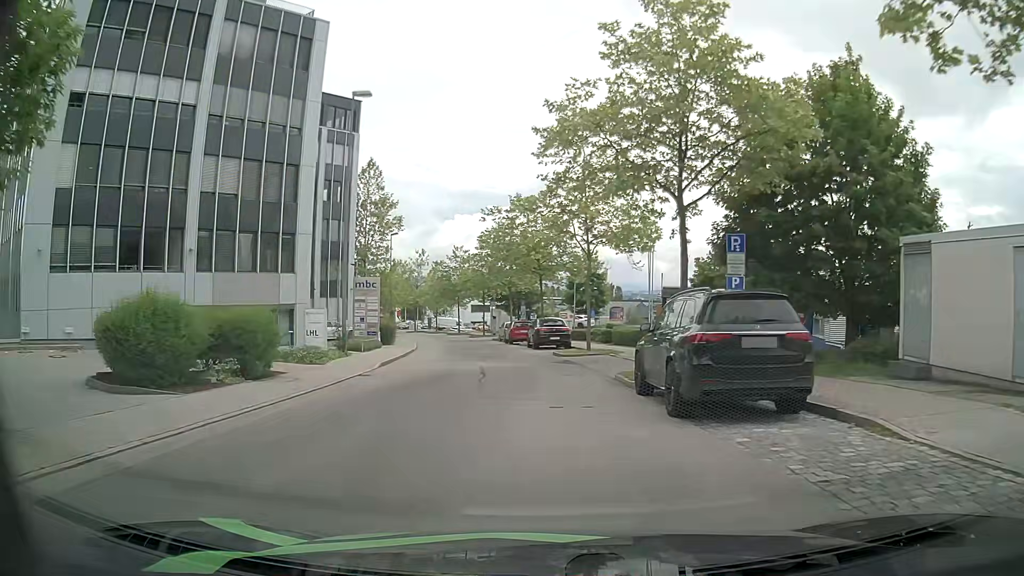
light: Day
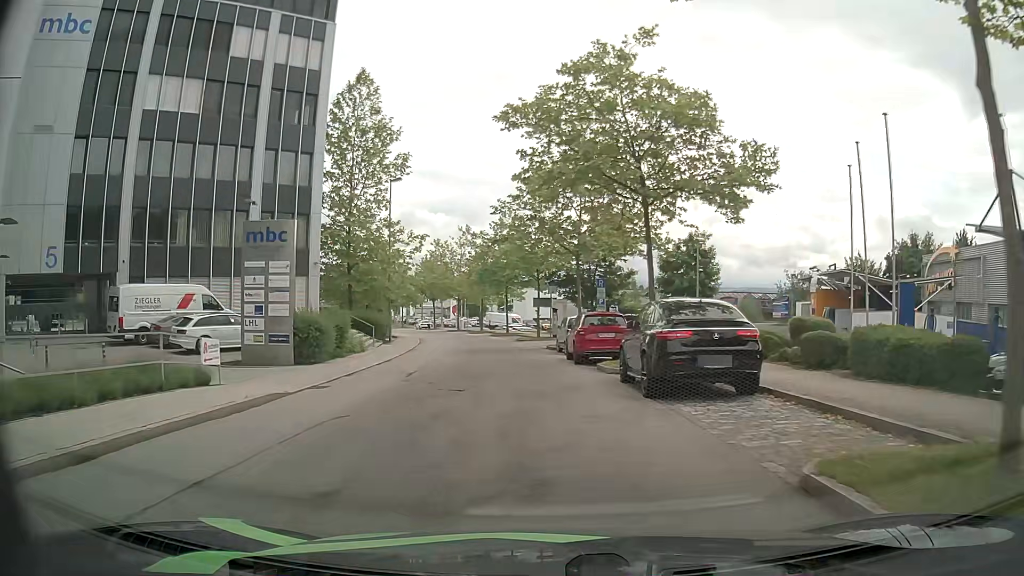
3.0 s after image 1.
(-1.0, +24.8) m; -5°
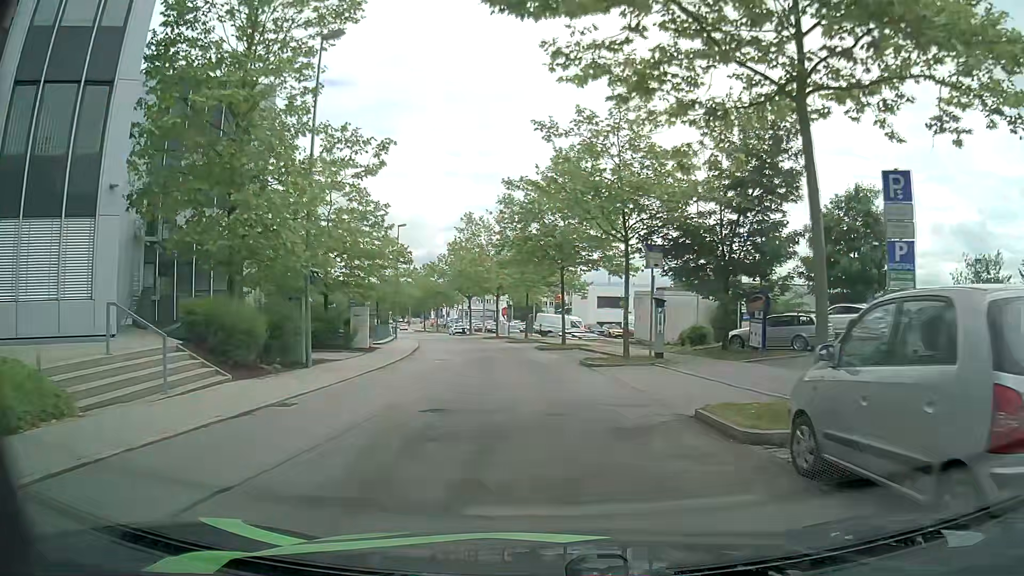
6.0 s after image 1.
(-1.4, +23.3) m; -6°
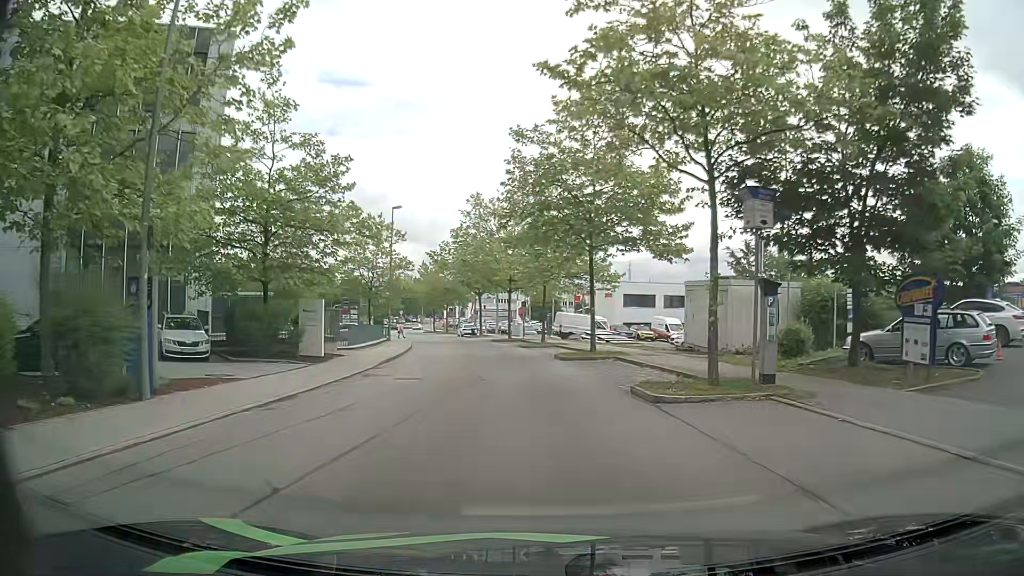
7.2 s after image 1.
(-0.2, +9.7) m; -2°
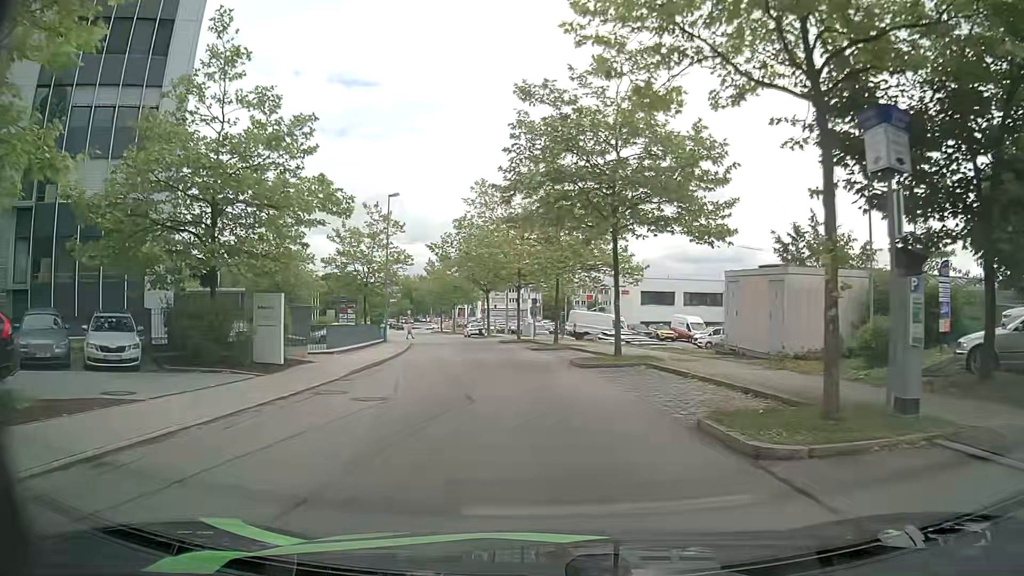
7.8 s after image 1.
(0.0, +5.1) m; 0°
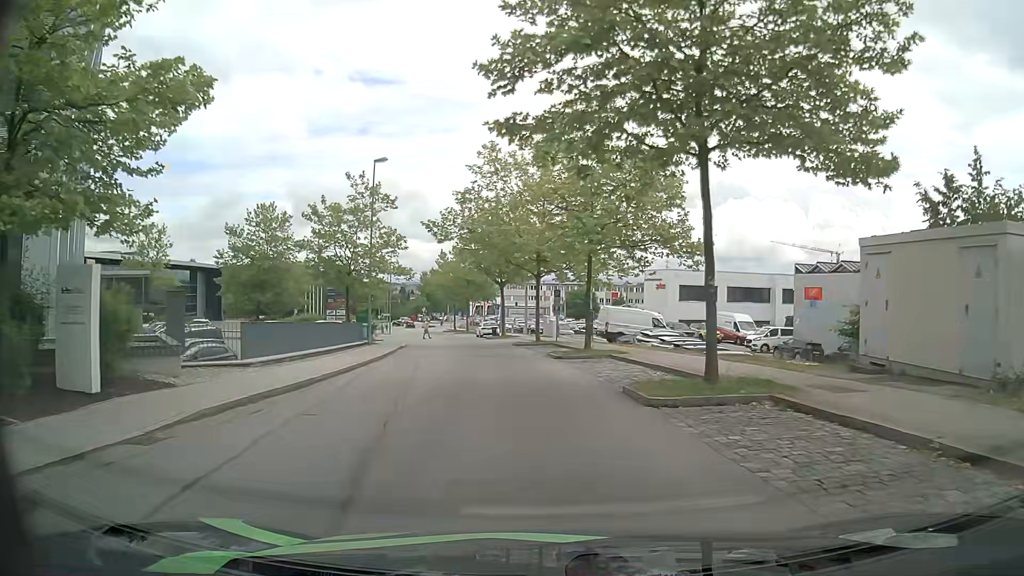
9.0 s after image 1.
(-0.2, +9.9) m; -2°
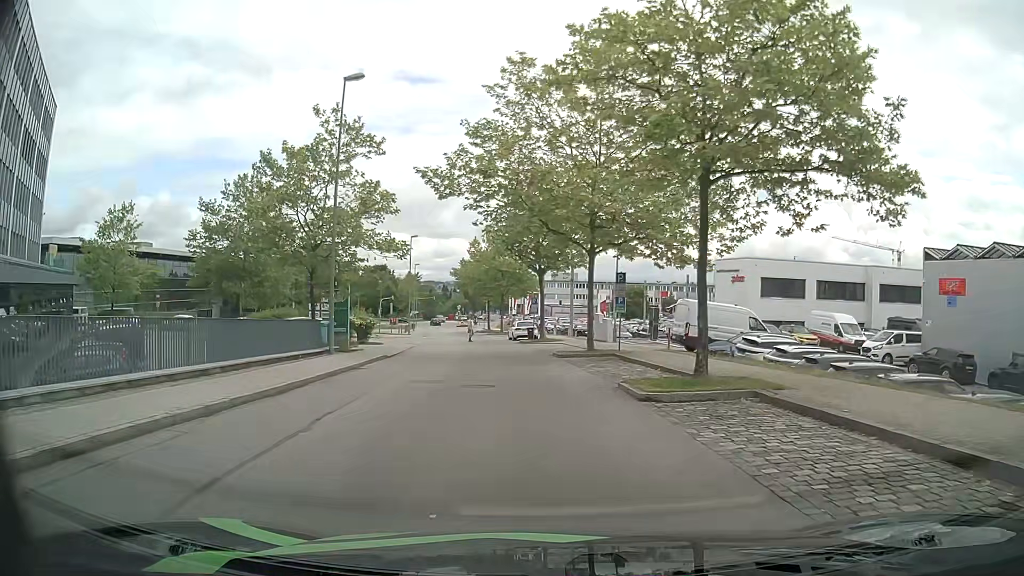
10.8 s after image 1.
(-0.4, +13.2) m; -4°
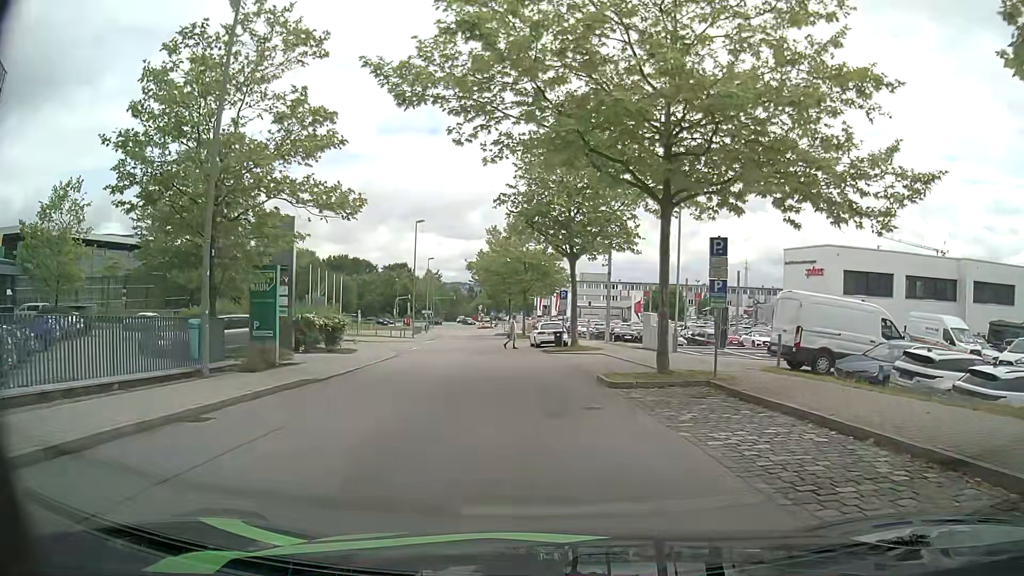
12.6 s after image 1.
(0.0, +11.1) m; -1°
